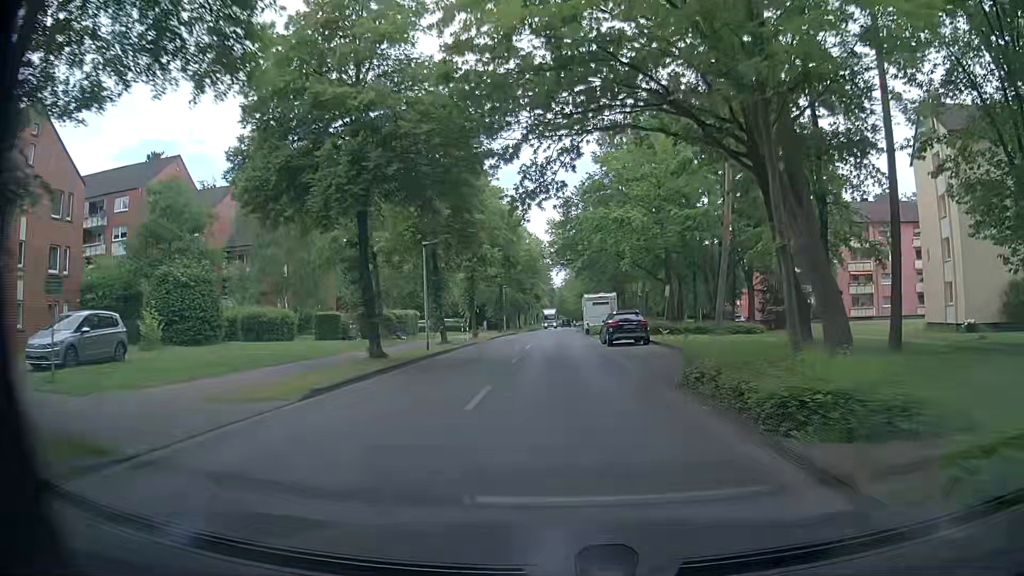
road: unclassified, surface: asphalt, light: Day
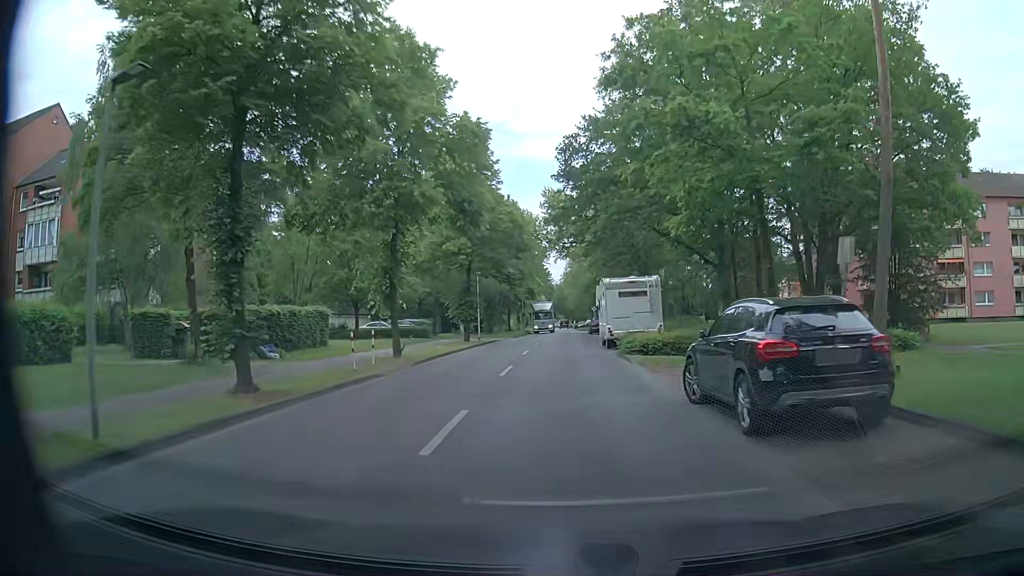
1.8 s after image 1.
(+0.6, +21.2) m; +2°
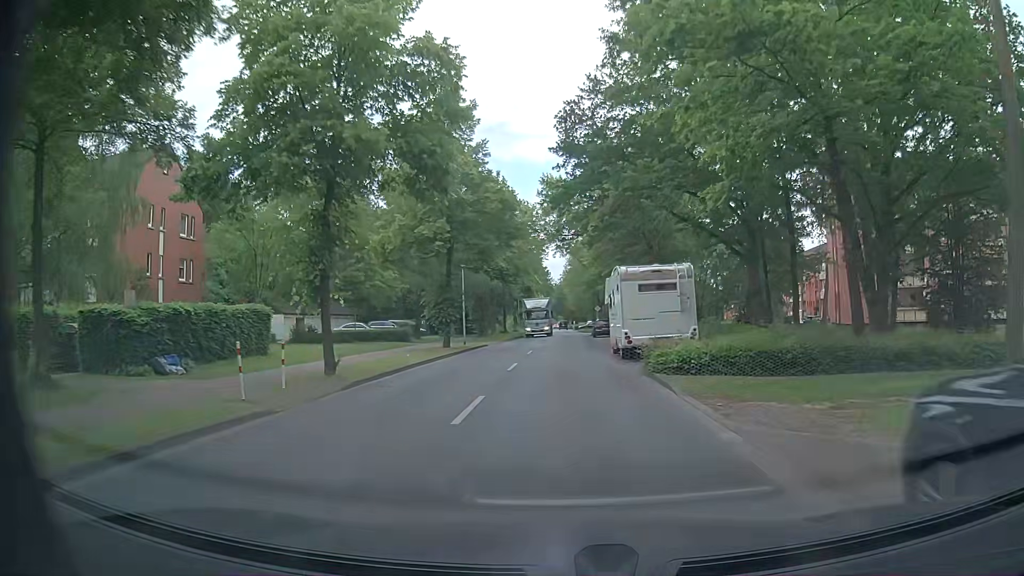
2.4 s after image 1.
(0.0, +7.0) m; -1°
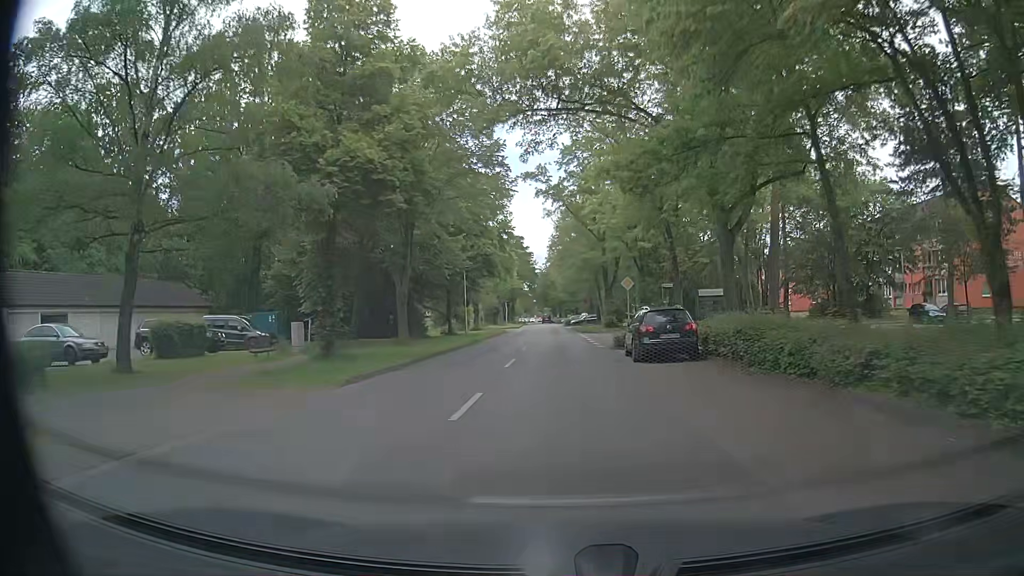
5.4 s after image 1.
(+0.8, +36.3) m; +1°
(0, +10) (0, +20) (0, +30) (0, +40) (0, +50) (0, +60) (0, +70) (0, +80) (0, +90) (0, +100) m
